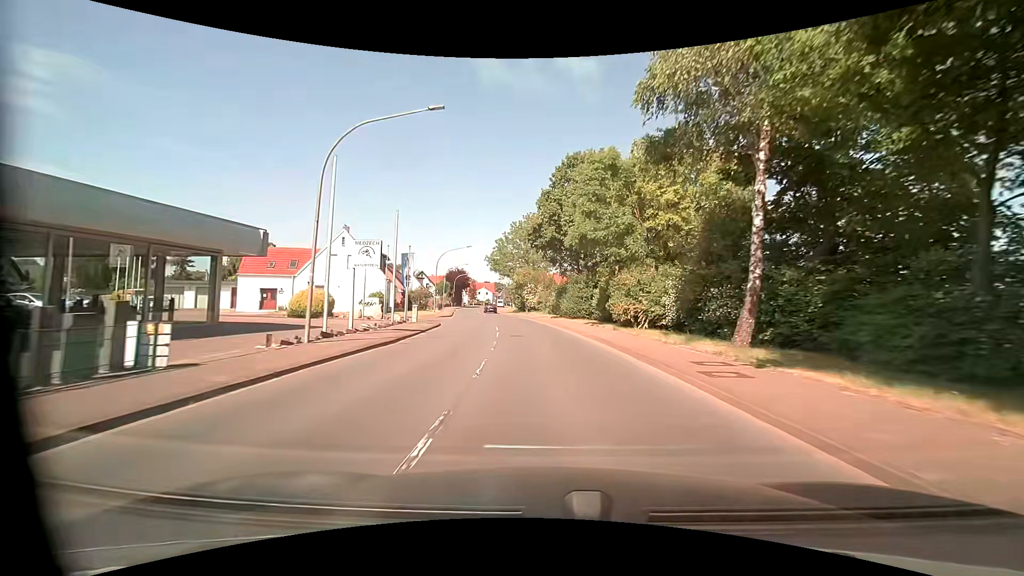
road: primary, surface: asphalt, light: Day
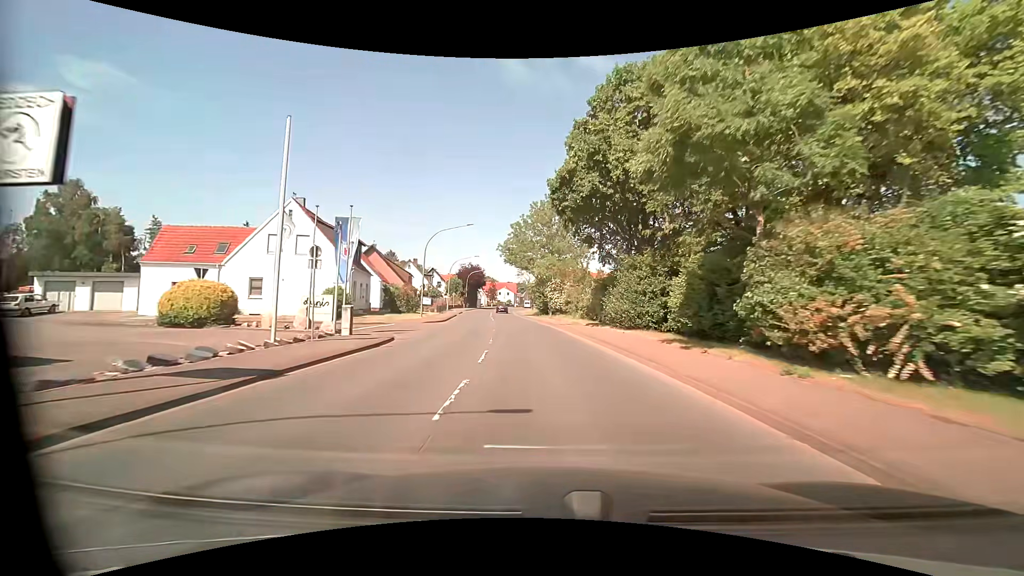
(-0.4, +15.8) m; -3°
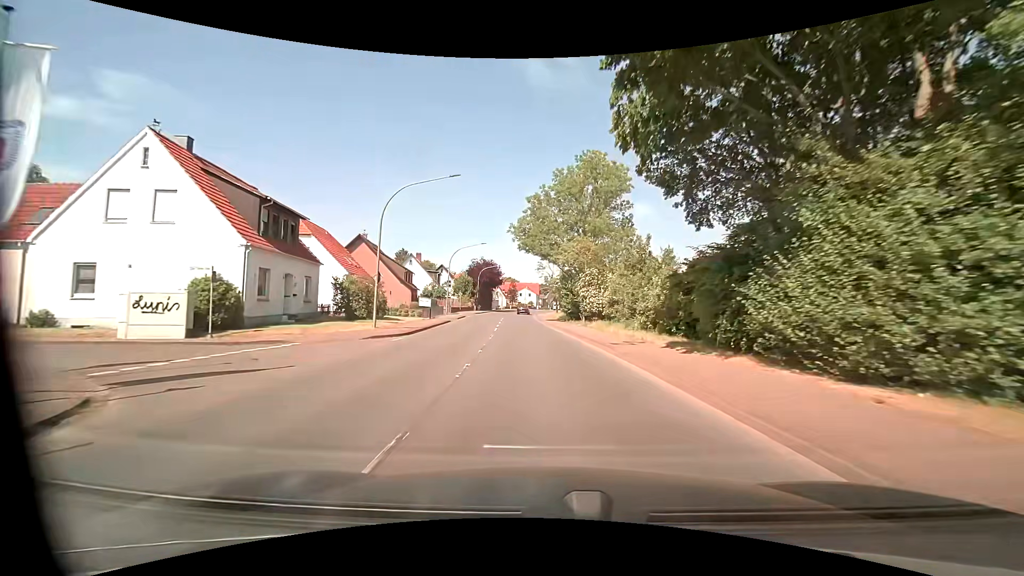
(-0.3, +15.8) m; -3°
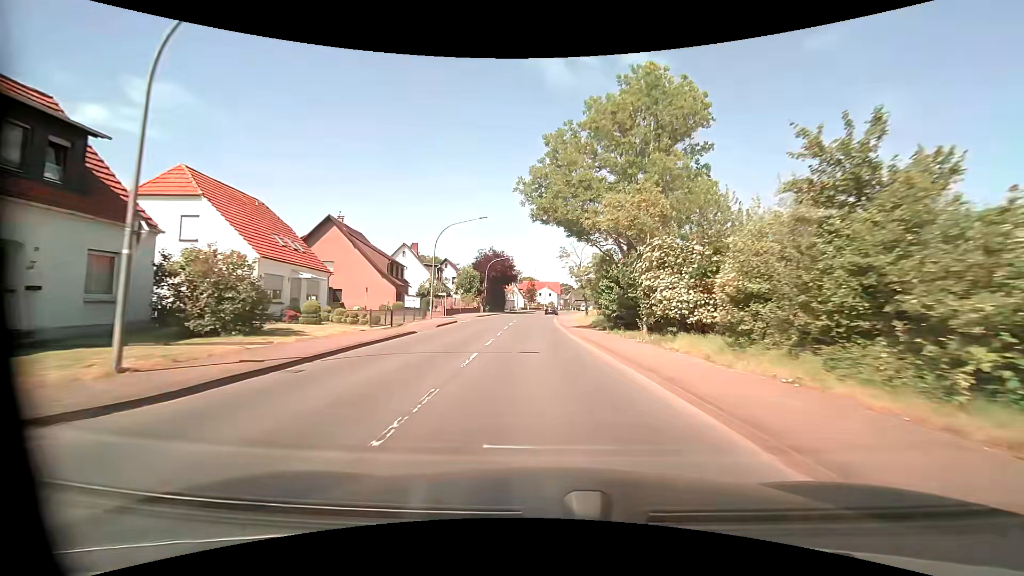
(-0.3, +15.8) m; -2°
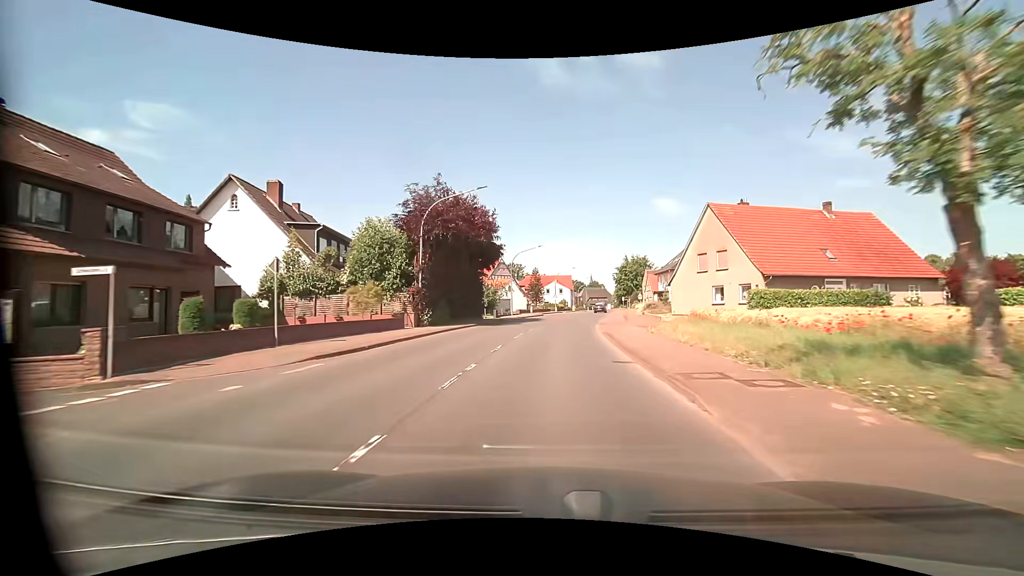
(-1.1, +39.5) m; -2°
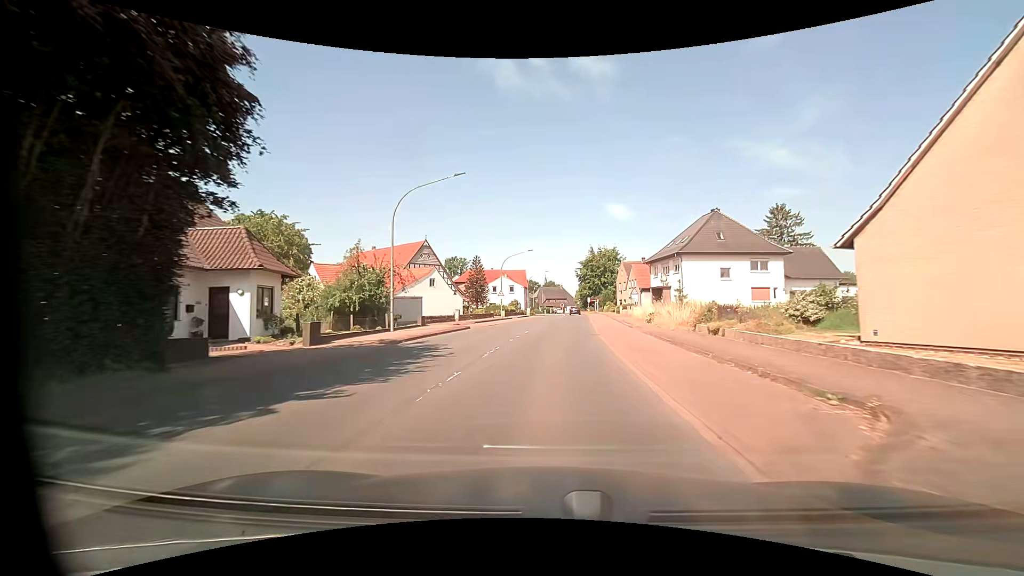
(+1.6, +31.5) m; +6°
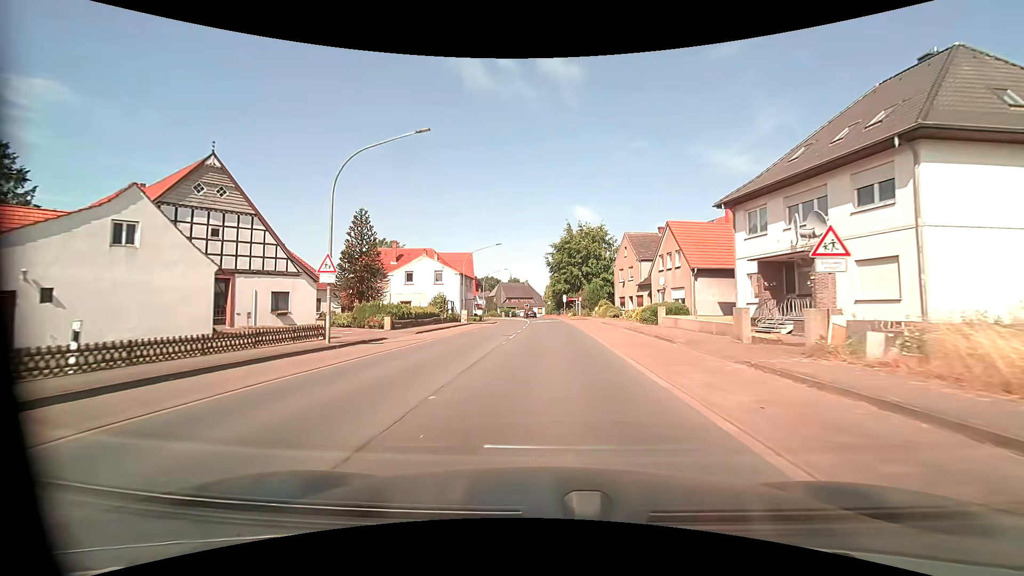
(+1.4, +39.5) m; +4°
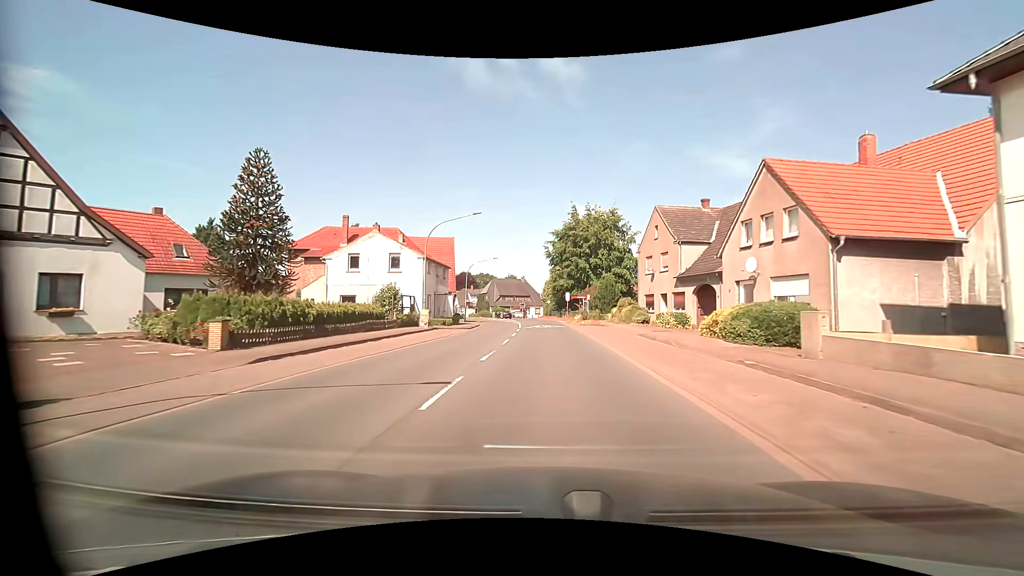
(0.0, +15.8) m; 0°
(0, +10) (0, +20) (0, +30) (0, +40) (-1, +50) (-2, +60) (-3, +70) (-4, +80) (-7, +89) (-11, +99) m
